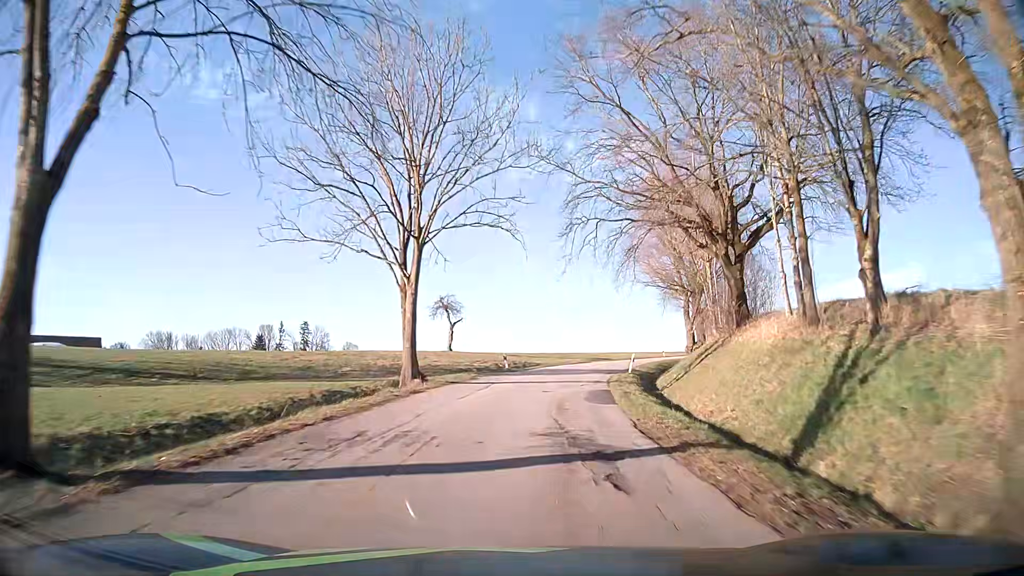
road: tertiary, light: Day
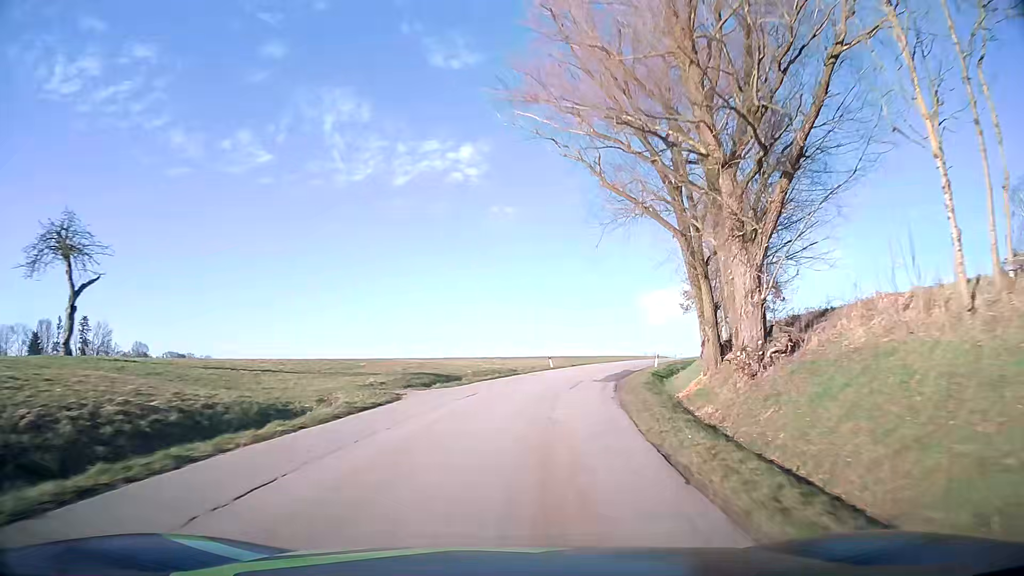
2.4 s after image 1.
(+5.3, +41.6) m; +15°
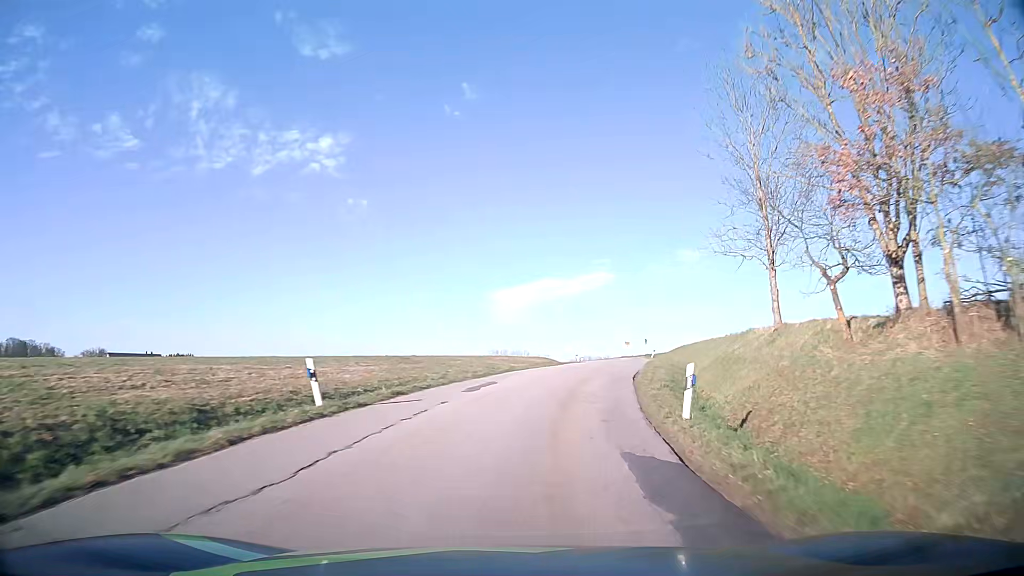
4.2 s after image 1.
(+3.5, +30.7) m; +13°
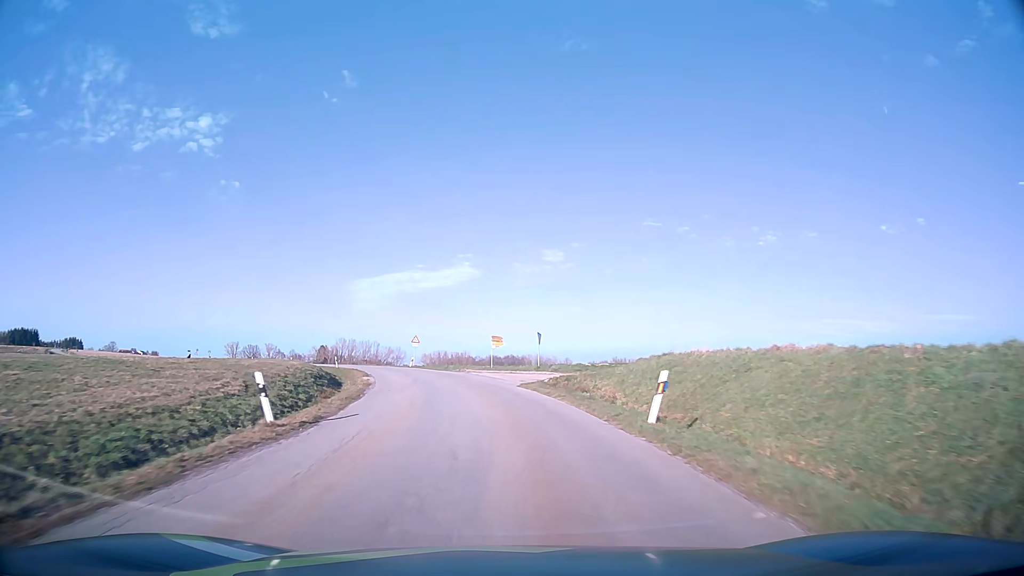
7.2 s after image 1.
(+8.0, +50.1) m; +12°
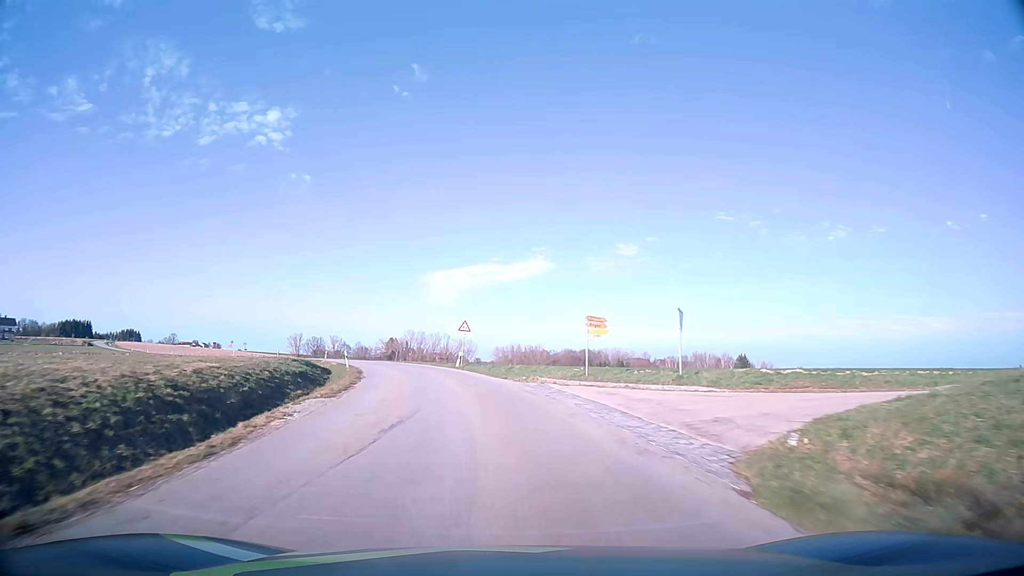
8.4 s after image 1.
(-1.0, +20.5) m; -6°
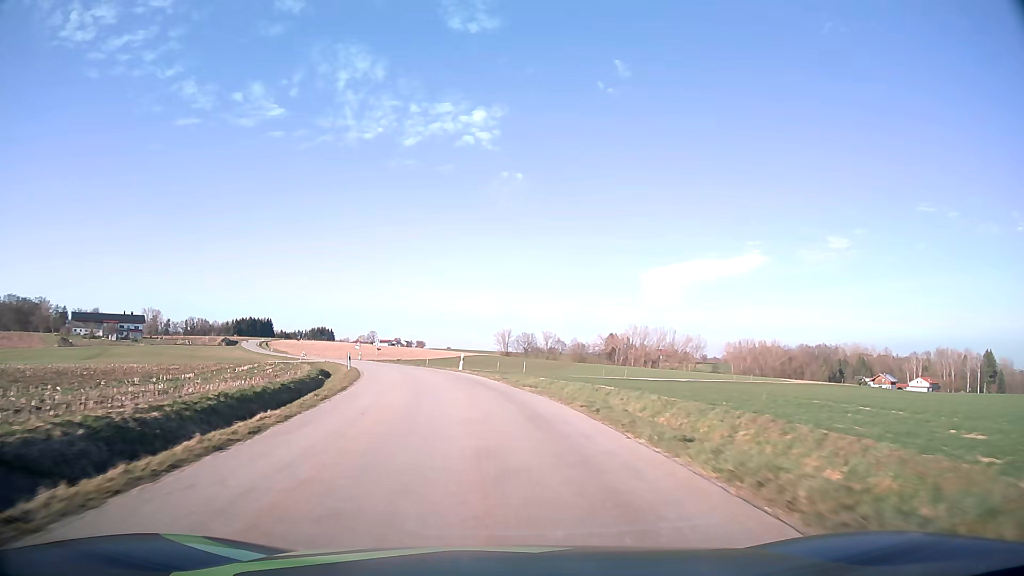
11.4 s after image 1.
(-8.7, +51.9) m; -19°
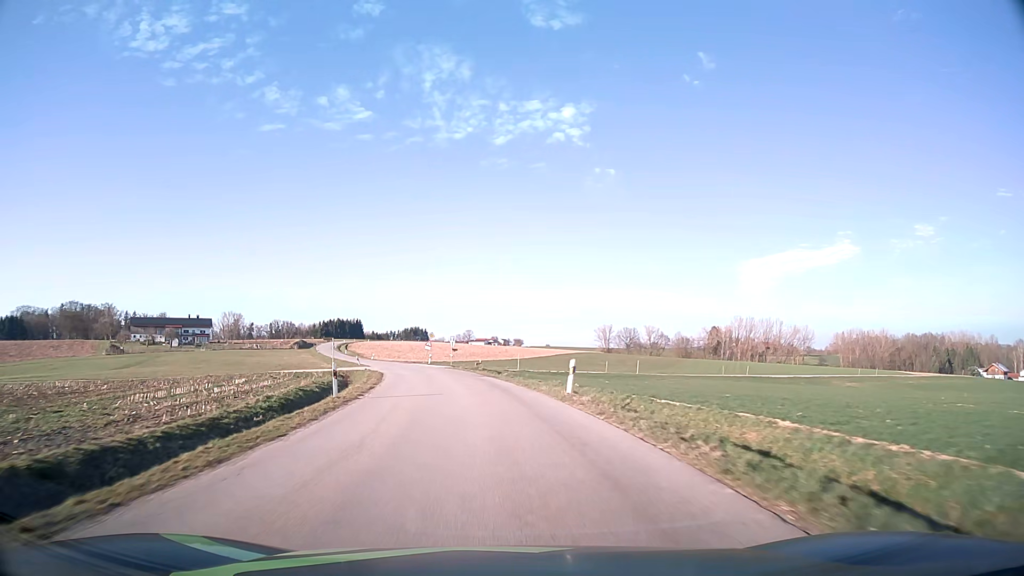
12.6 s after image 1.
(-1.6, +21.8) m; -8°
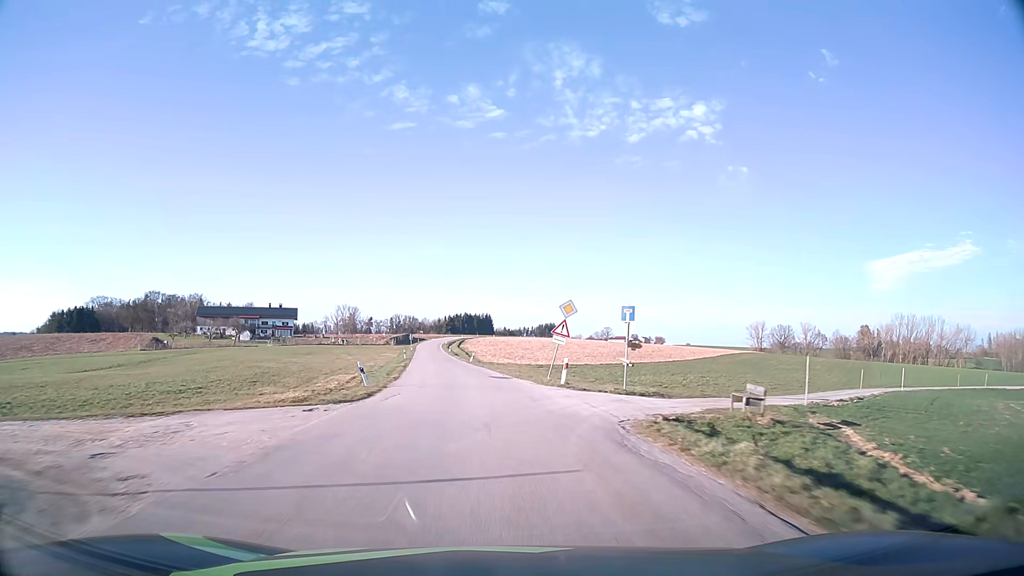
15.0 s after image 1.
(-5.2, +45.2) m; -12°
(0, +10) (-1, +20) (-2, +30) (-3, +40) (-4, +50) (-5, +60) (-6, +70) (-8, +80) (-9, +89) (-10, +99) m
